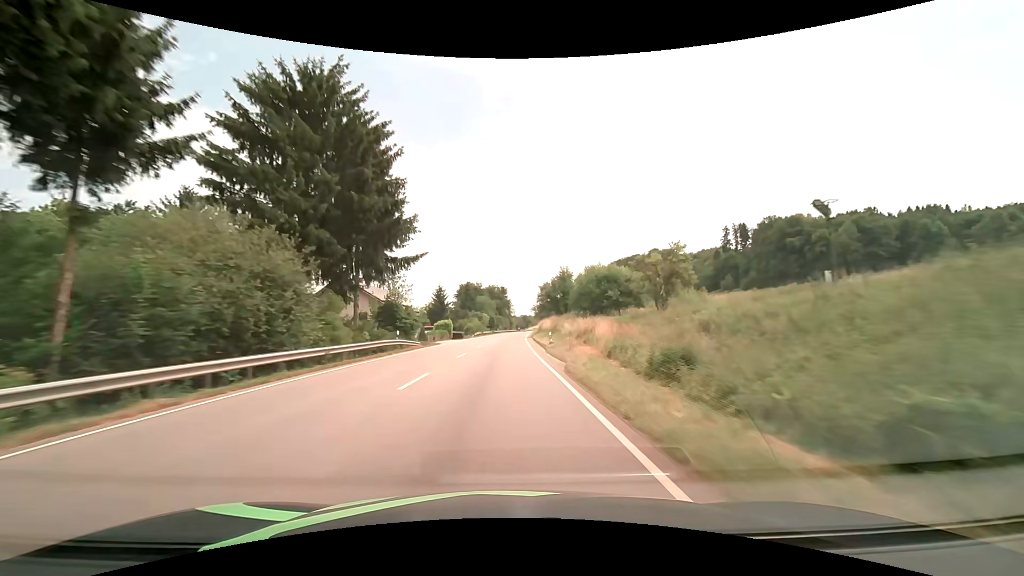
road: primary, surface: asphalt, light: Day
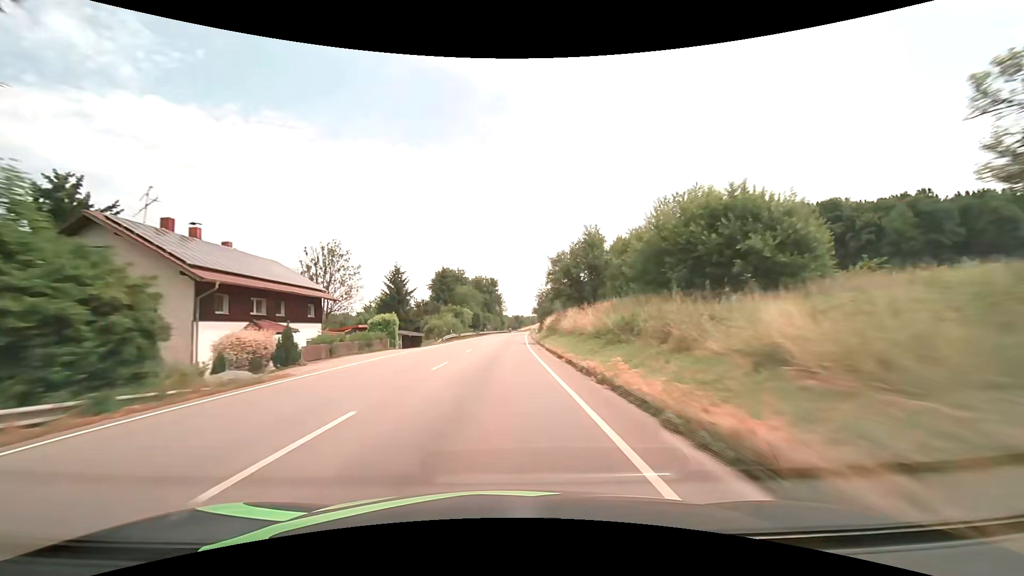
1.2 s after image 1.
(+0.2, +31.5) m; +1°
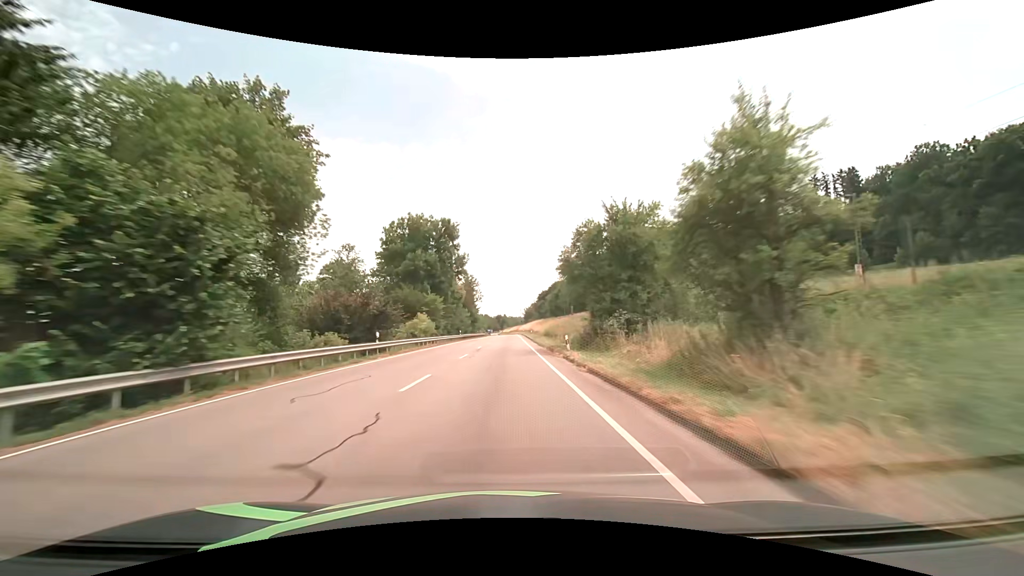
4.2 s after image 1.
(+1.5, +78.9) m; +2°
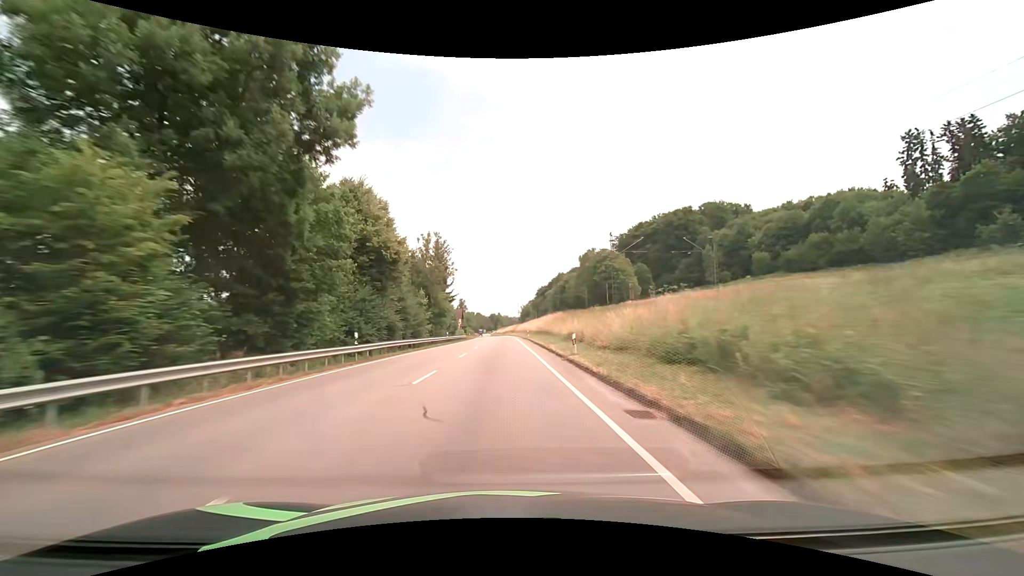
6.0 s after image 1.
(+0.3, +47.4) m; +1°
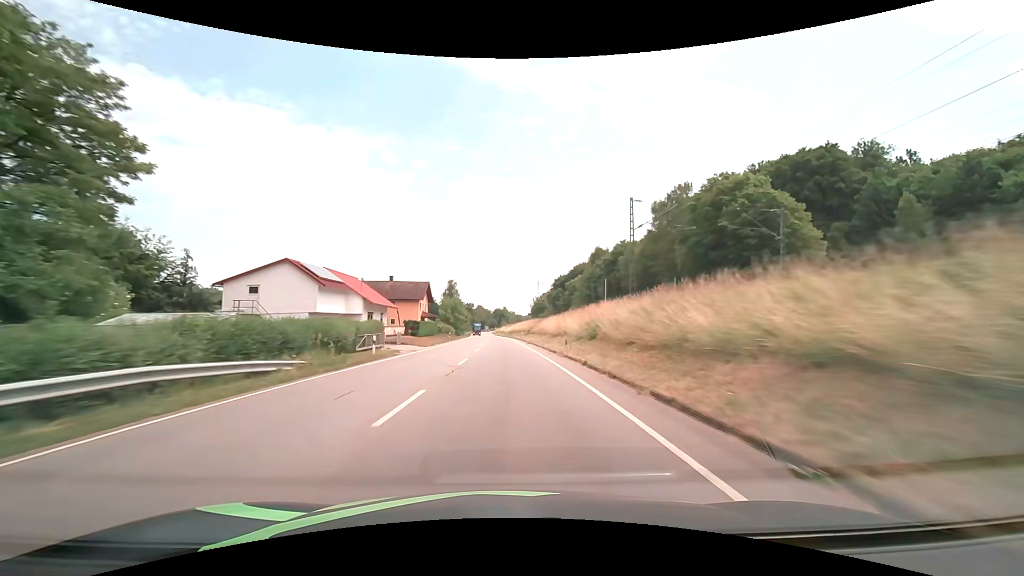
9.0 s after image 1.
(-0.8, +79.0) m; -1°
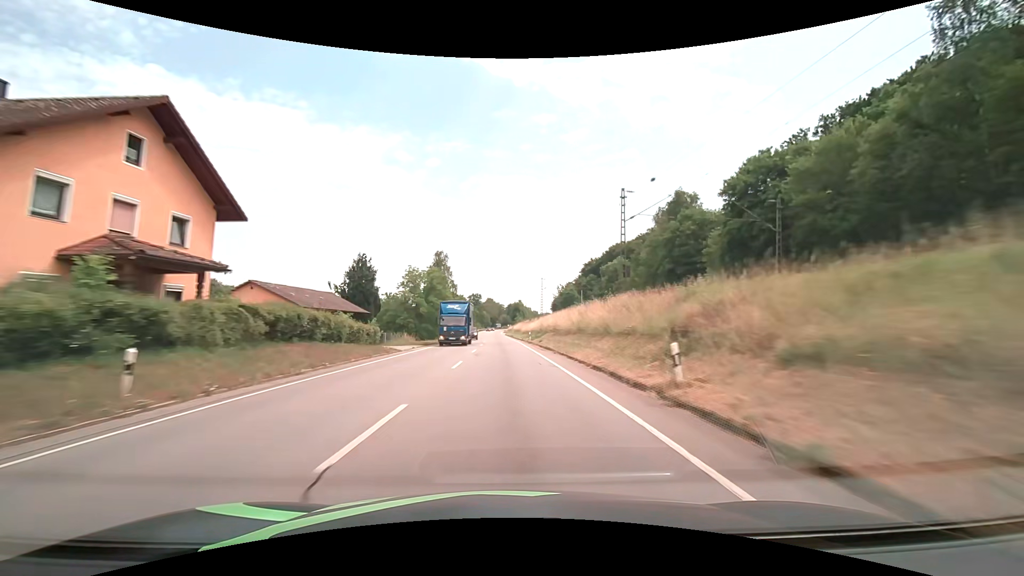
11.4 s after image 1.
(-0.9, +63.4) m; -2°
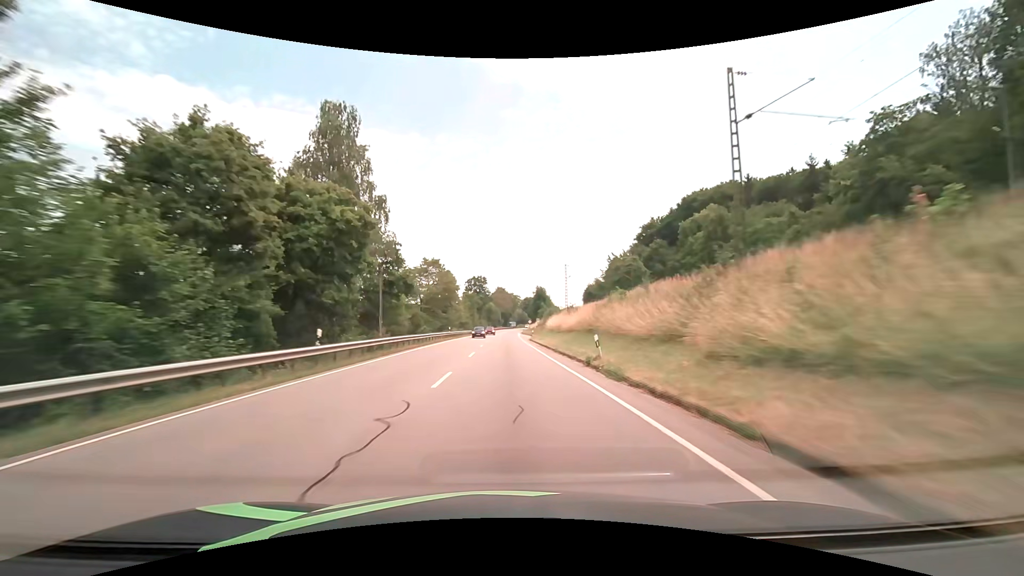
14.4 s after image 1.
(-1.5, +79.3) m; -2°
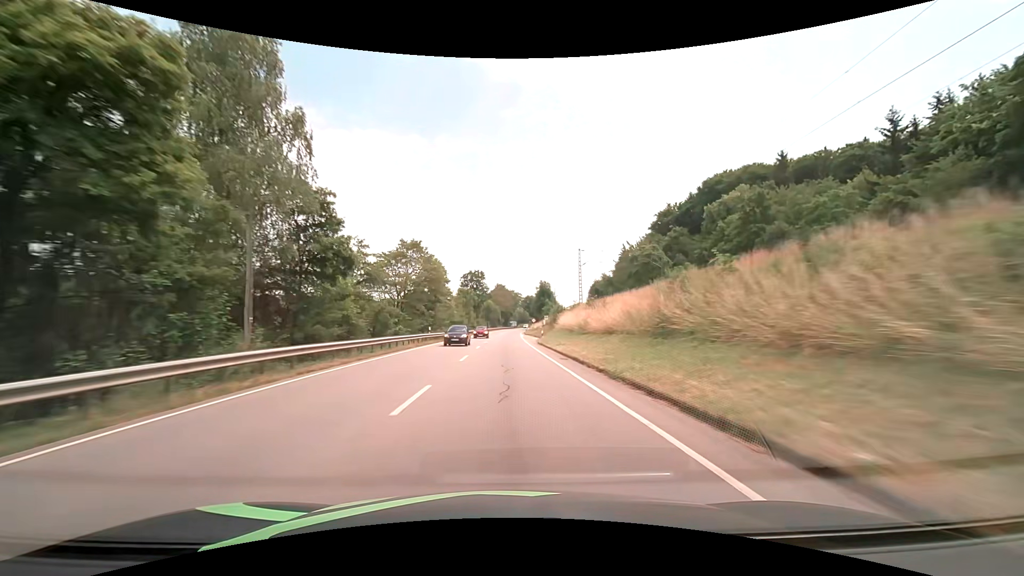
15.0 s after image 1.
(0.0, +15.9) m; 0°
(0, +10) (0, +20) (0, +30) (0, +40) (0, +50) (0, +60) (0, +70) (0, +80) (0, +90) (+1, +100) m
